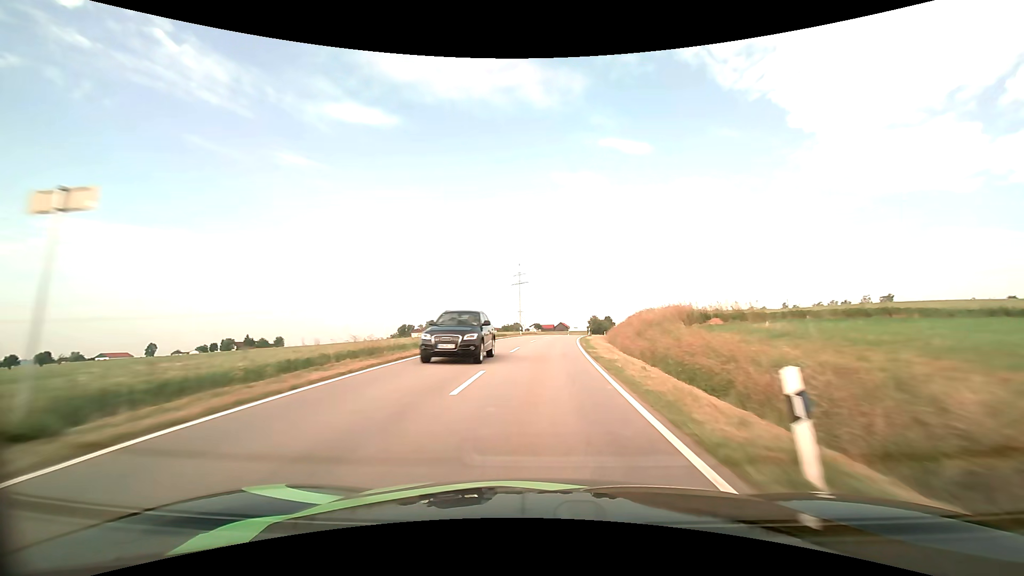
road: tertiary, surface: asphalt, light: Day
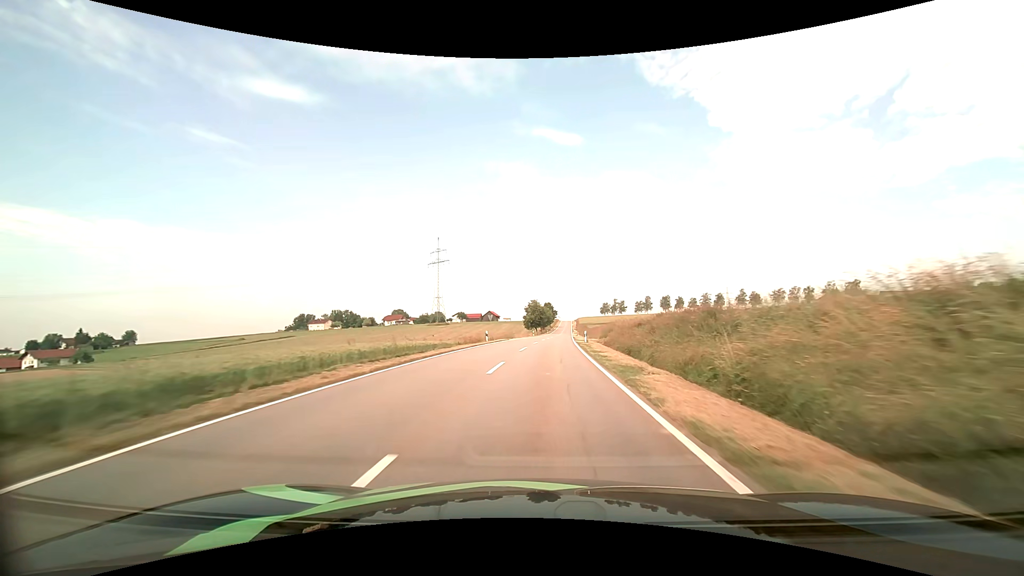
(+5.1, +69.8) m; +8°
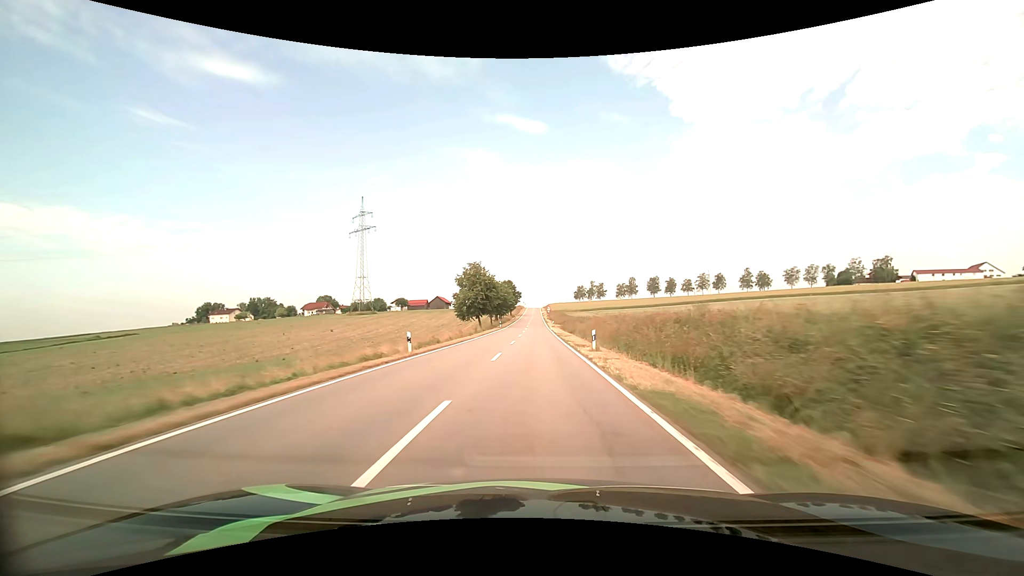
(+3.3, +70.7) m; +4°
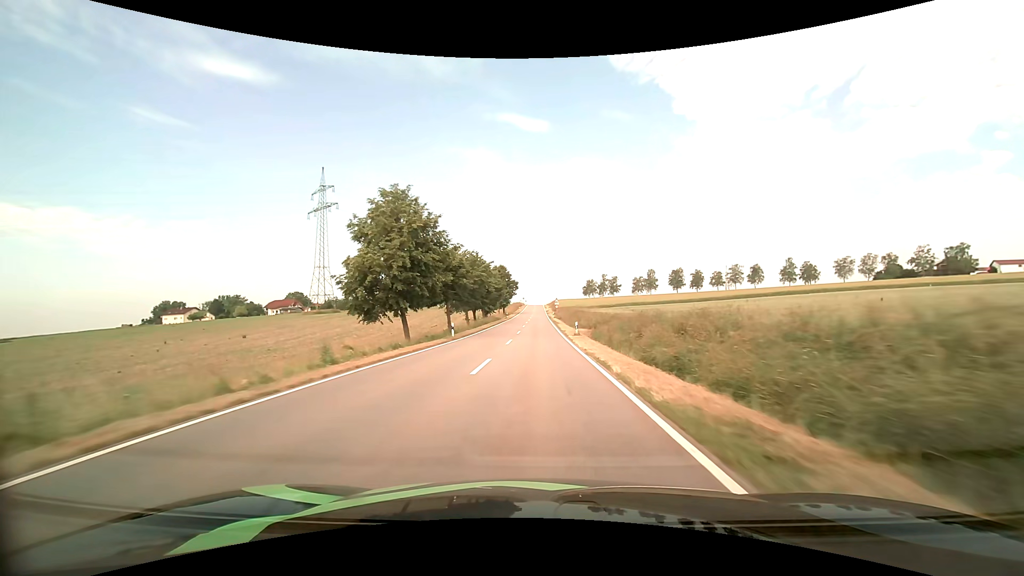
(0.0, +42.1) m; 0°
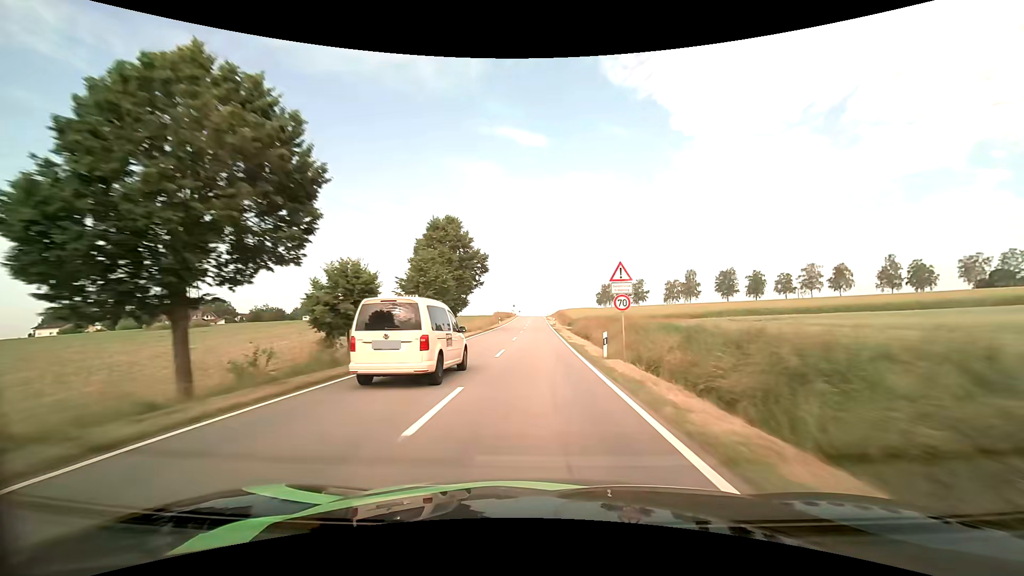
(0.0, +67.0) m; 0°
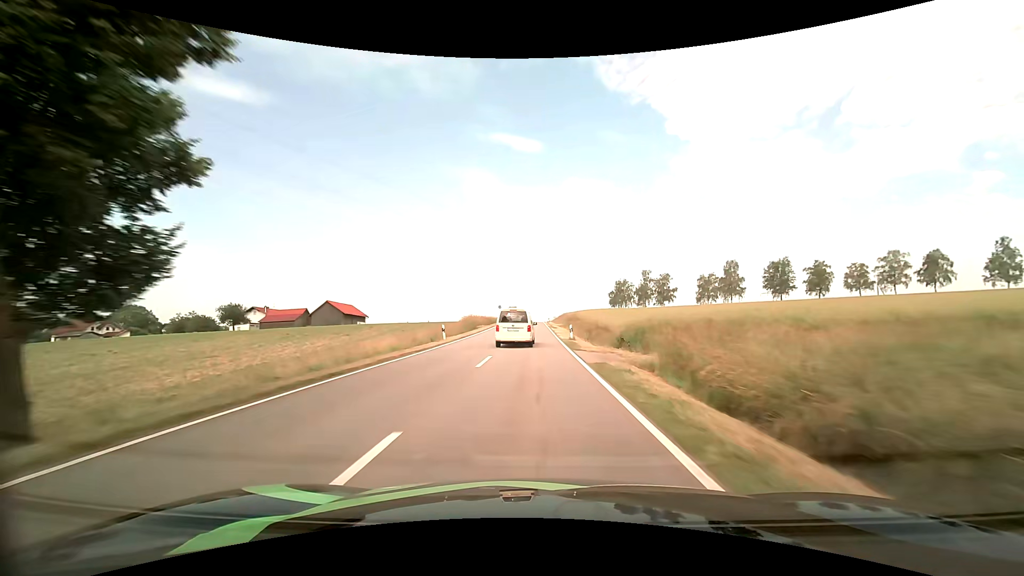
(+0.1, +41.2) m; 0°
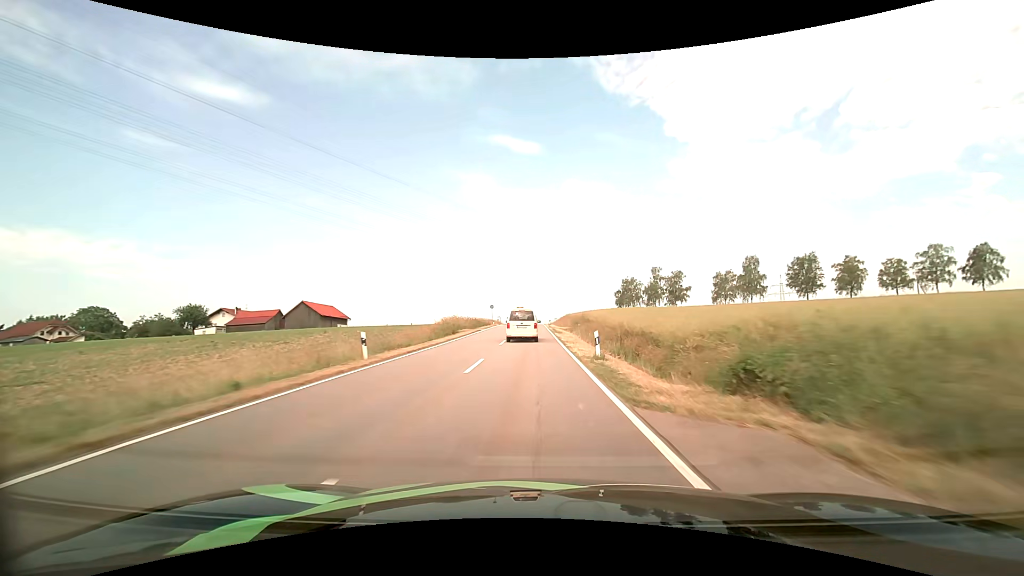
(0.0, +13.9) m; 0°
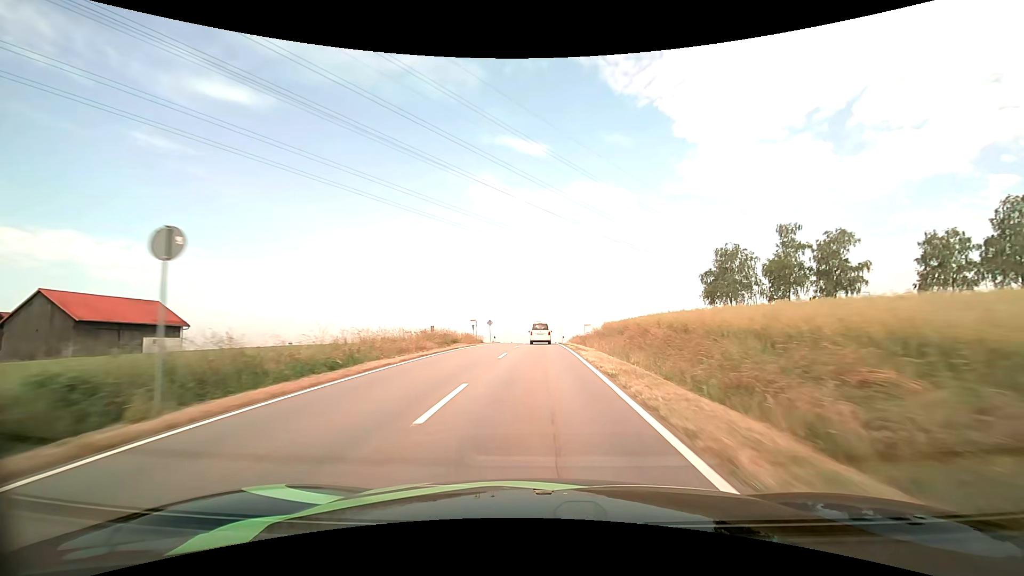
(-0.7, +68.0) m; -1°
(0, +10) (0, +20) (0, +30) (0, +40) (0, +50) (0, +60) (0, +70) (0, +80) (+1, +90) (+1, +100) m
